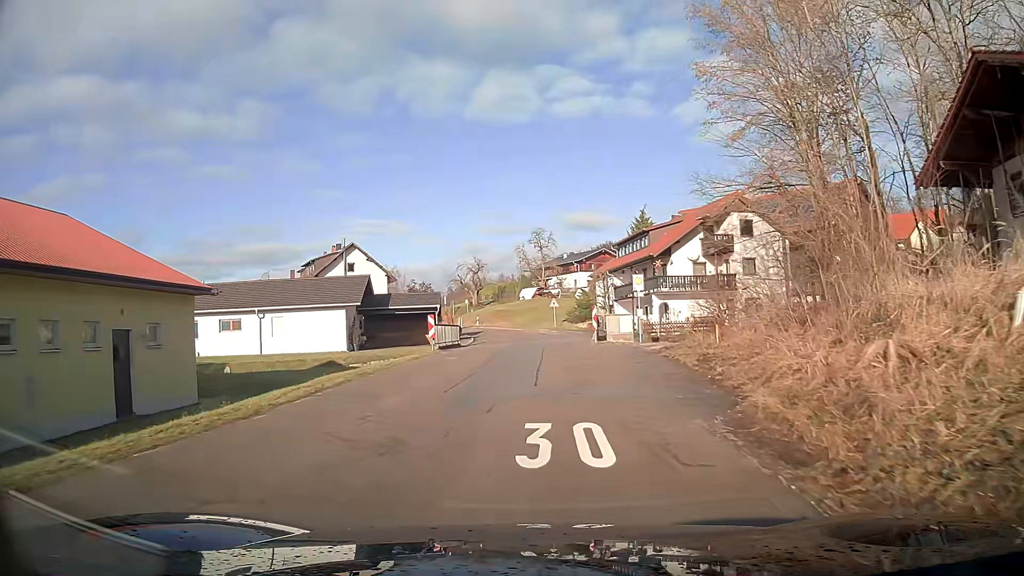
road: tertiary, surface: asphalt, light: Day
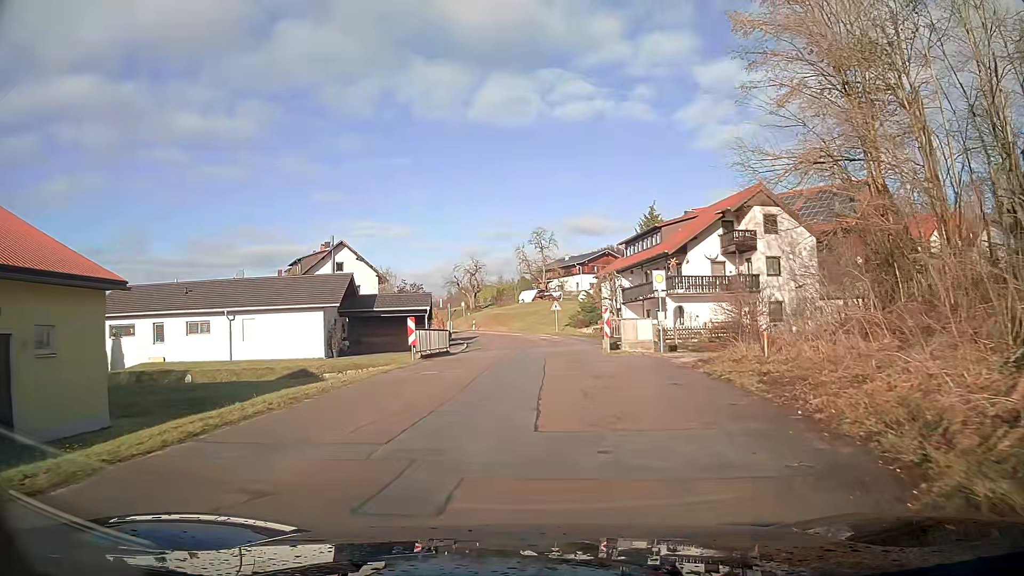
(0.0, +4.9) m; 0°
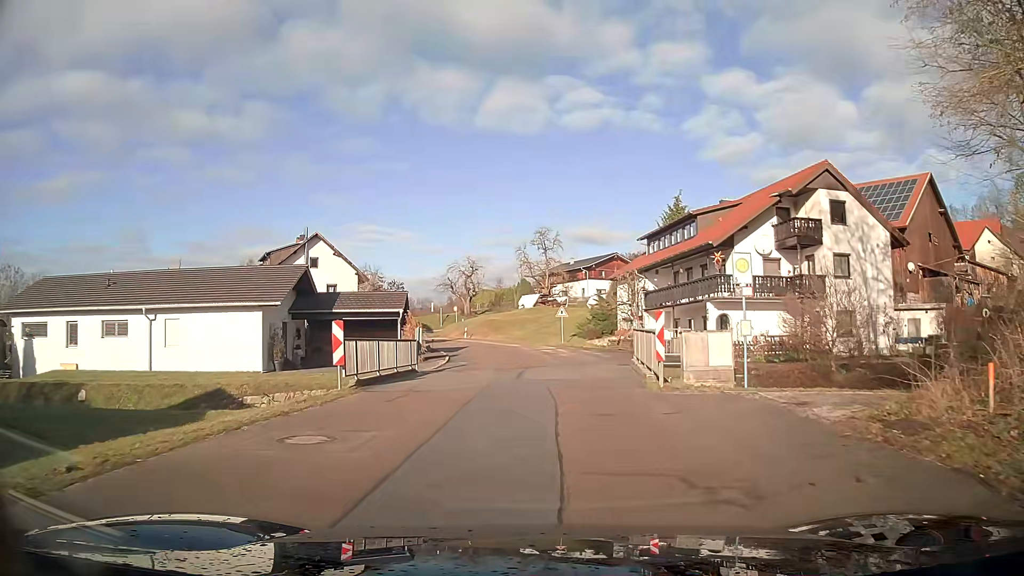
(0.0, +9.6) m; 0°
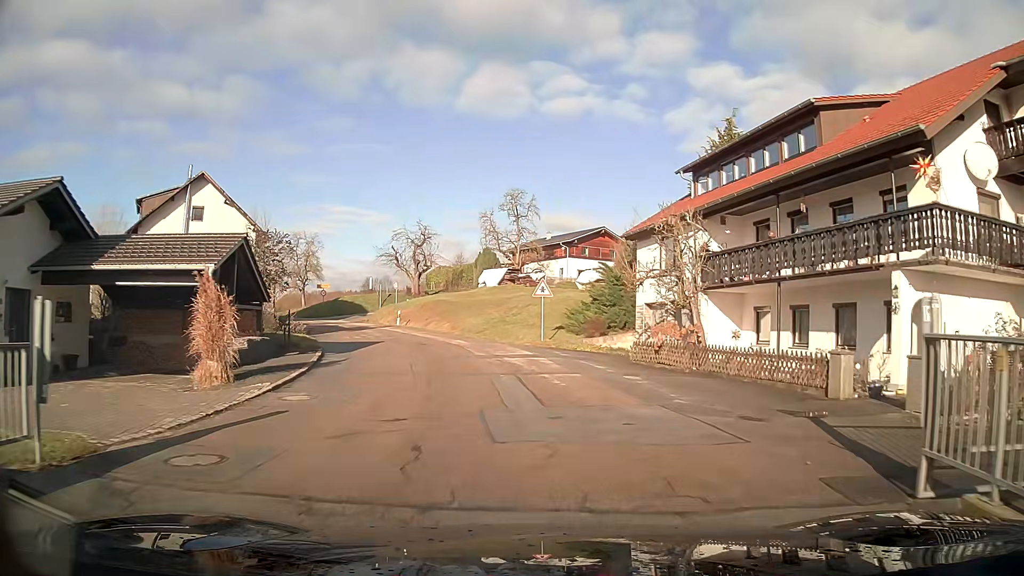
(+0.3, +19.3) m; +3°
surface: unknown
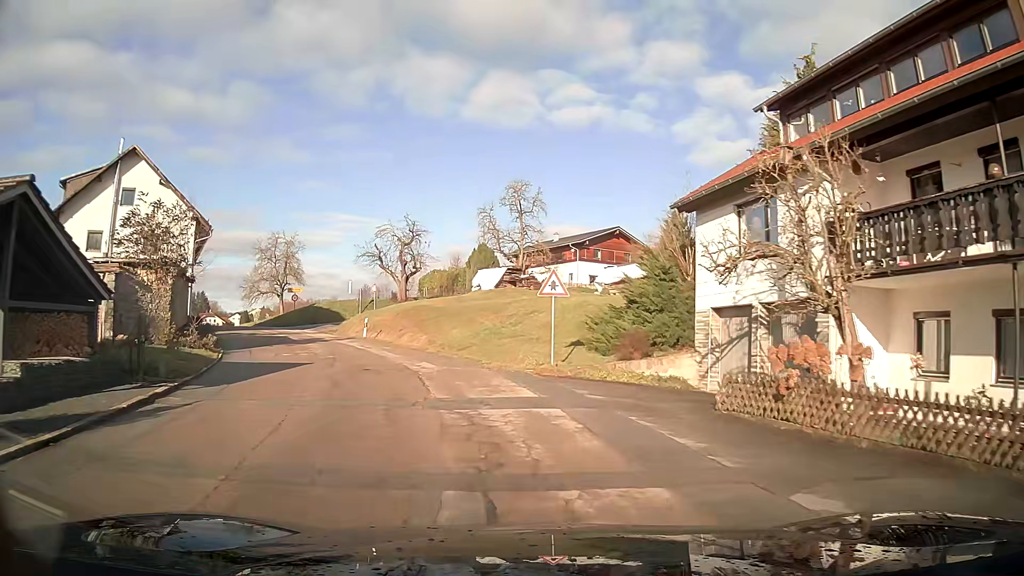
(-0.2, +9.8) m; -3°
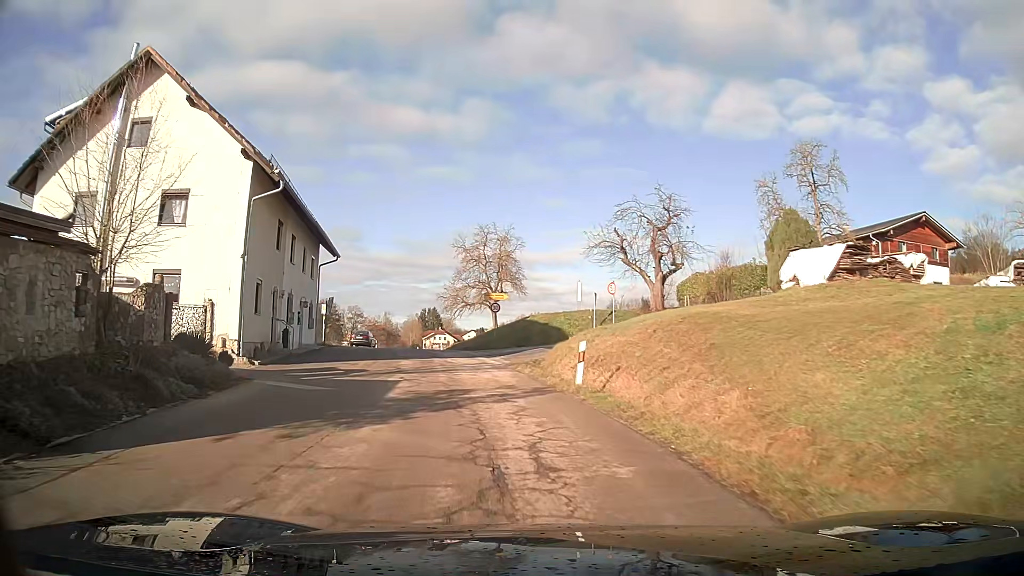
(-3.5, +19.0) m; -21°
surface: asphalt
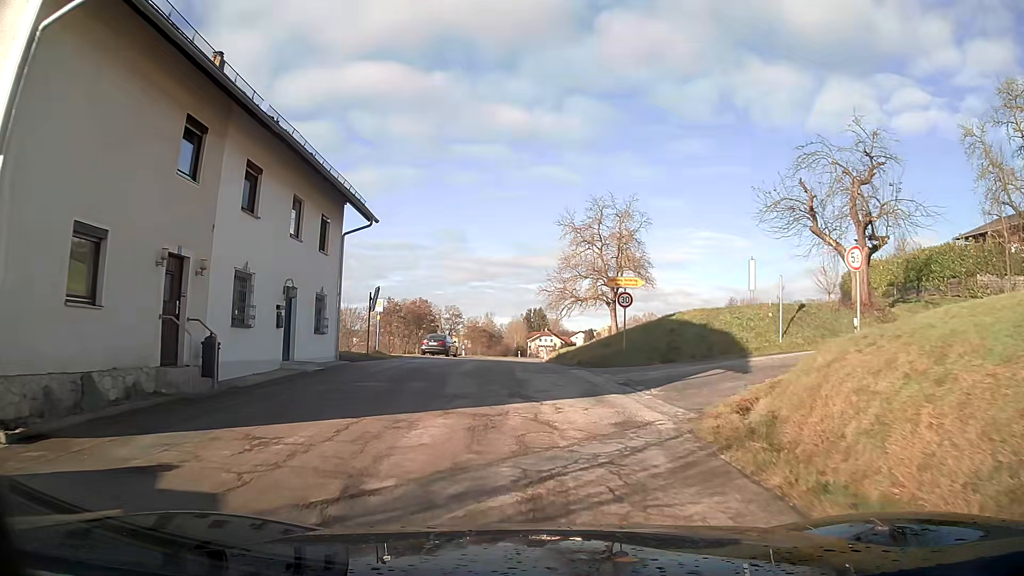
(-1.2, +14.5) m; -8°
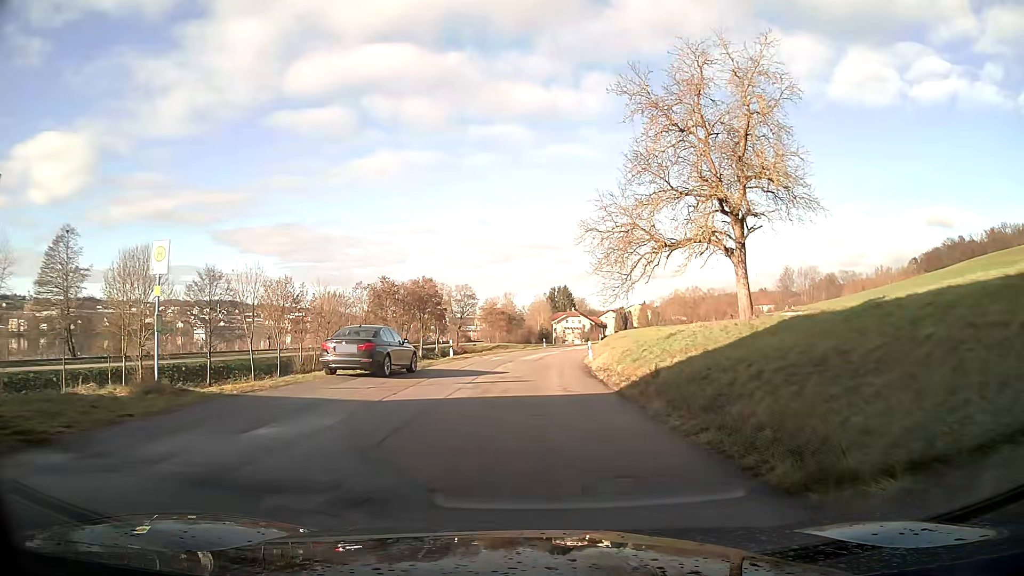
(-0.5, +24.9) m; -2°
(0, +10) (0, +20) (+1, +30) (+1, +40) (+2, +50) (+4, +60) (+5, +70) (+7, +80) (+9, +89) (+10, +99) m
